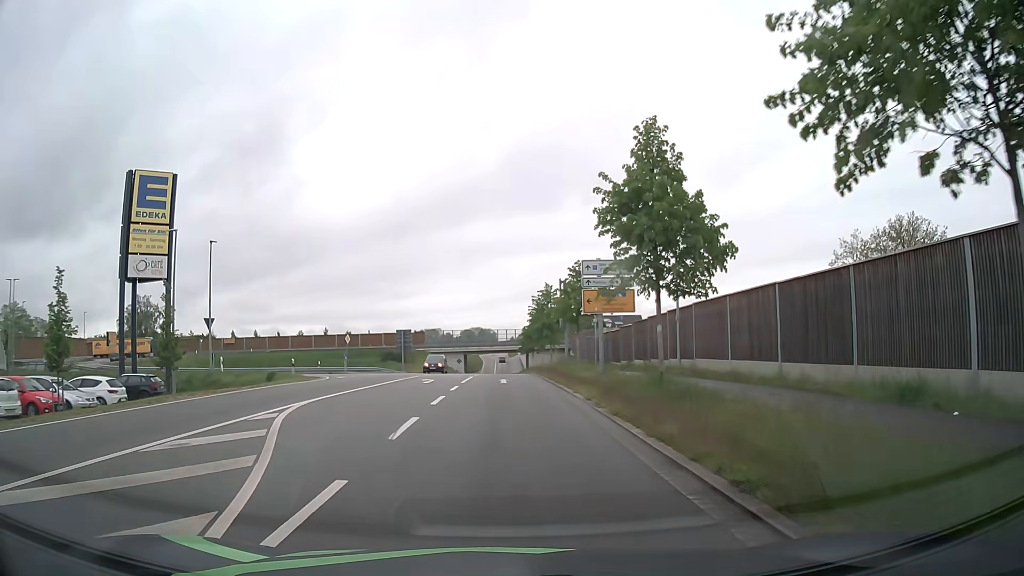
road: unclassified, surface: asphalt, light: Day
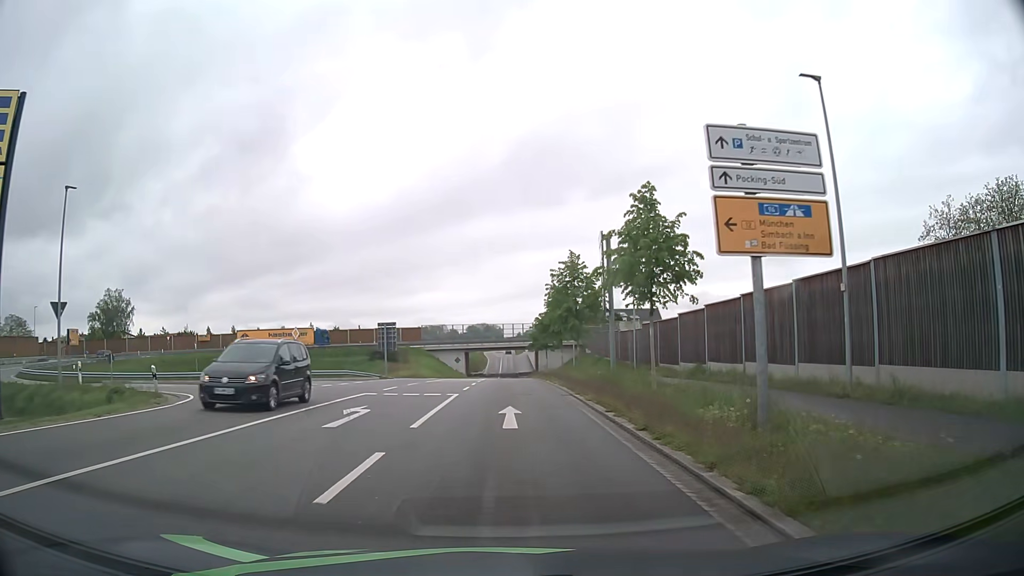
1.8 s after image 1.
(-0.1, +16.0) m; -1°
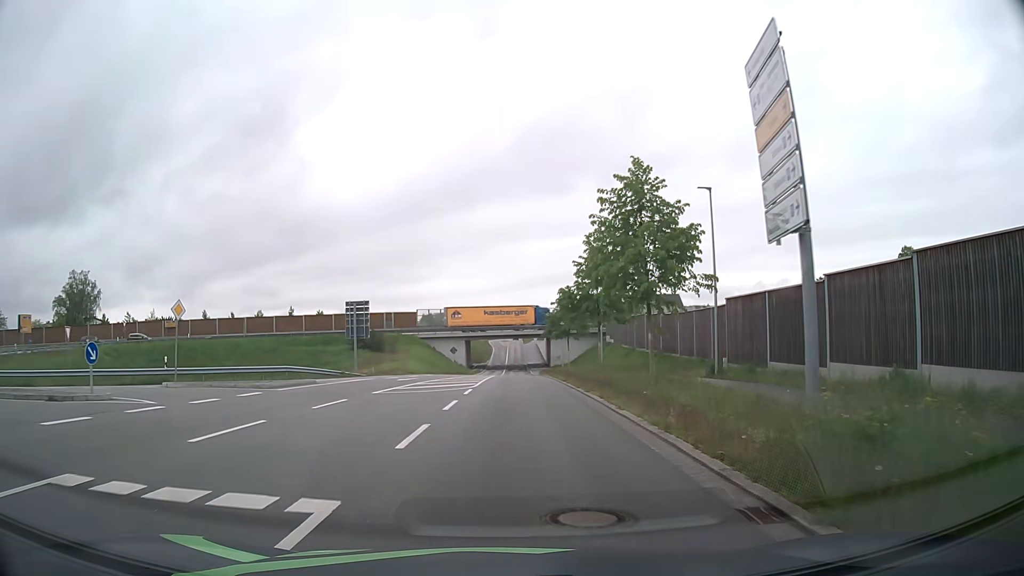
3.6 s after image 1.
(-0.1, +16.5) m; -1°
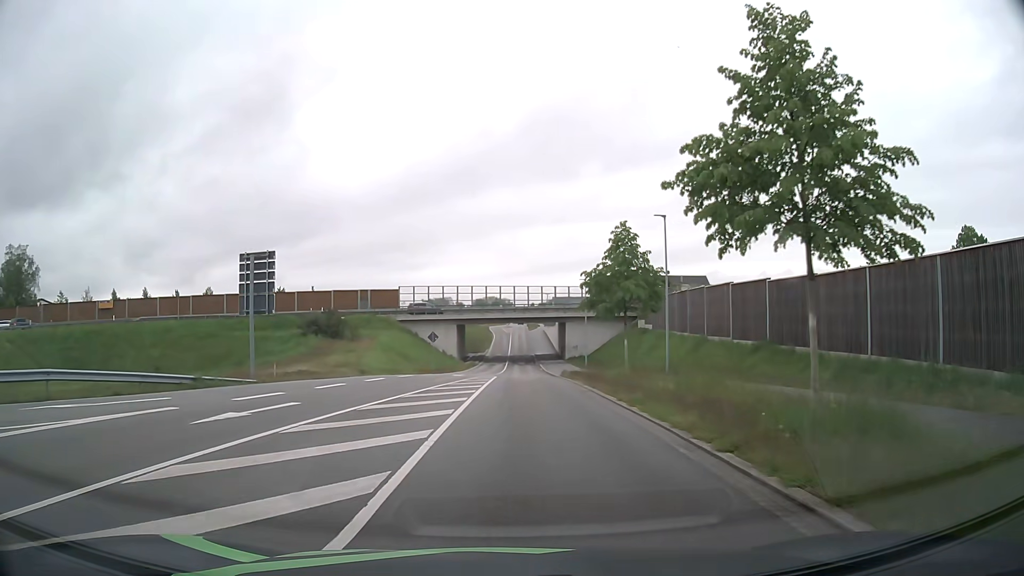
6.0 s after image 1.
(0.0, +22.2) m; 0°
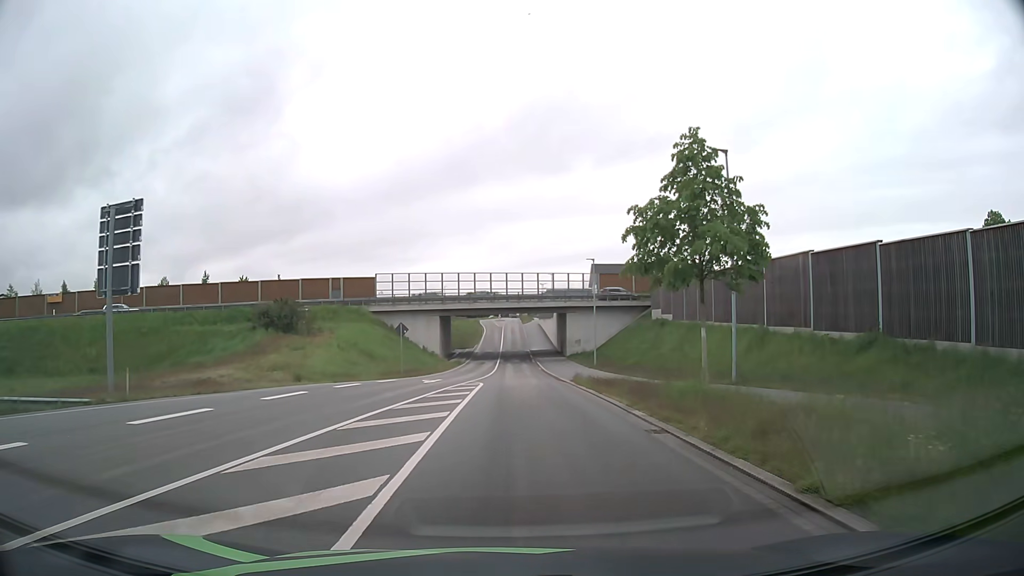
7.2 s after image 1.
(0.0, +11.3) m; 0°
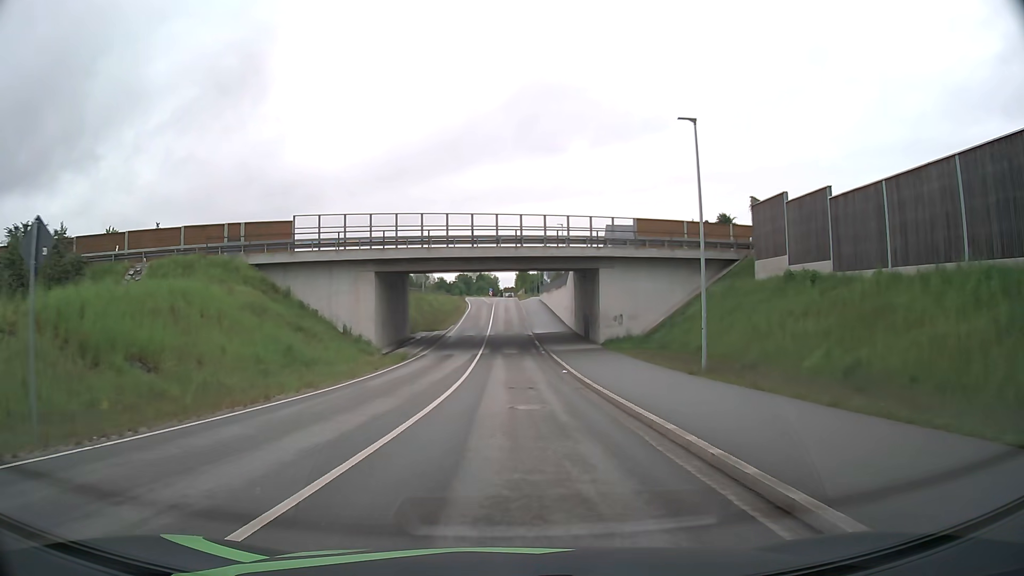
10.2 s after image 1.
(+0.5, +30.0) m; +1°
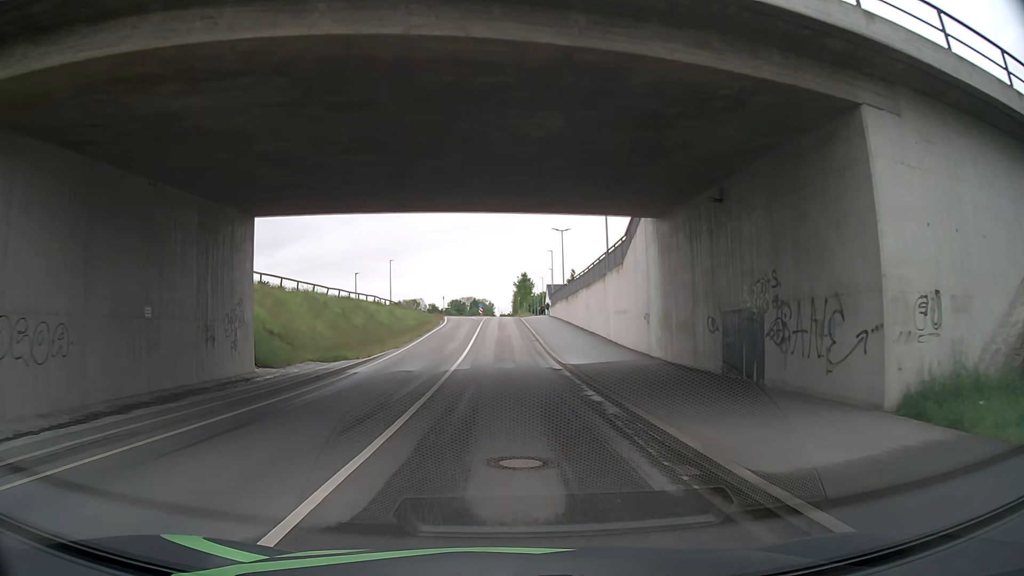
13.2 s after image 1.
(+0.1, +32.2) m; 0°
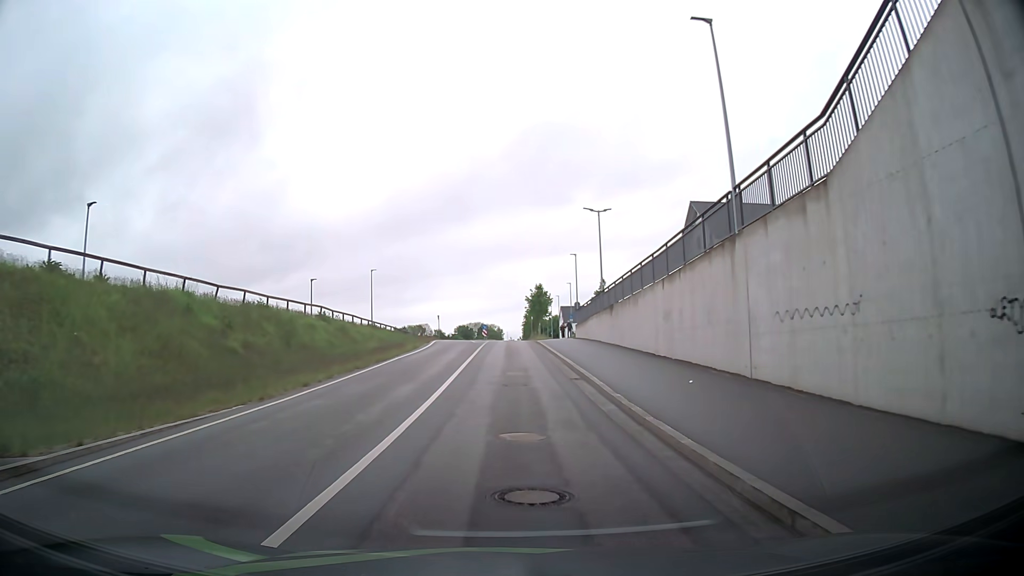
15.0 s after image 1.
(+0.5, +19.5) m; 0°
(0, +10) (0, +20) (-1, +30) (-1, +40) (-1, +50) (-1, +60) (-1, +70) (-1, +80) (-1, +90) (-2, +100) m
